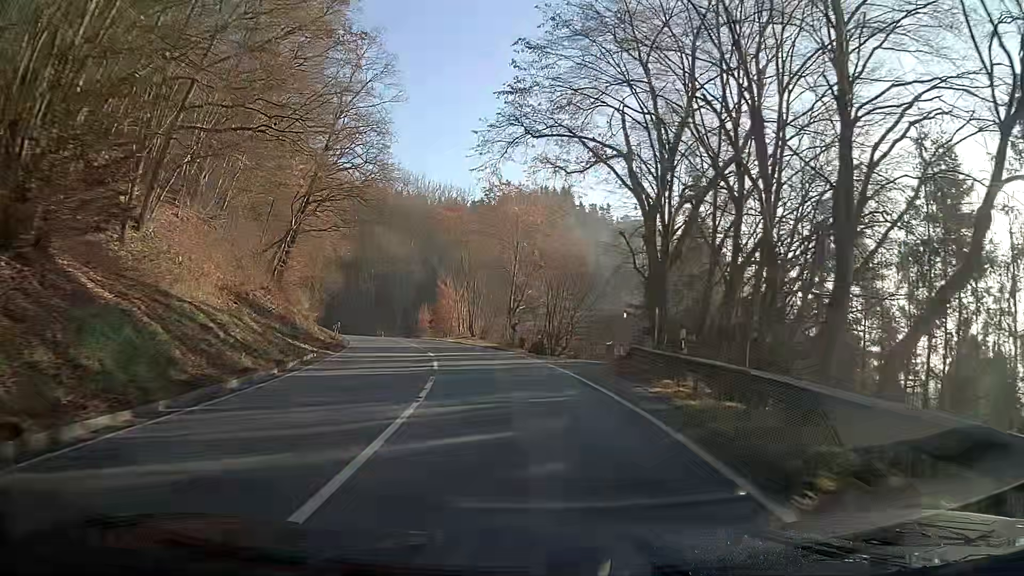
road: secondary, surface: asphalt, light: Day
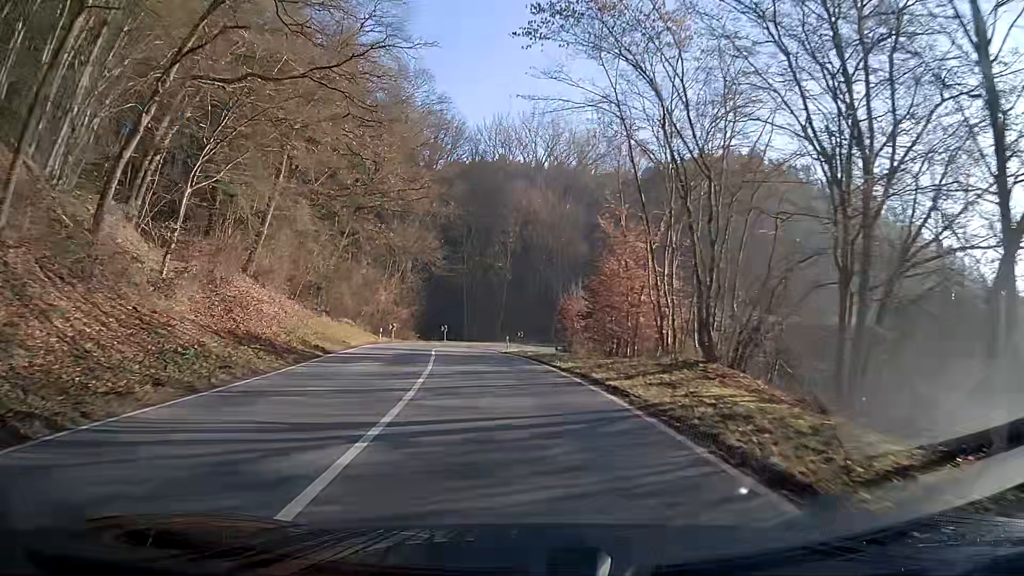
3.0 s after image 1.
(-4.6, +36.5) m; -15°
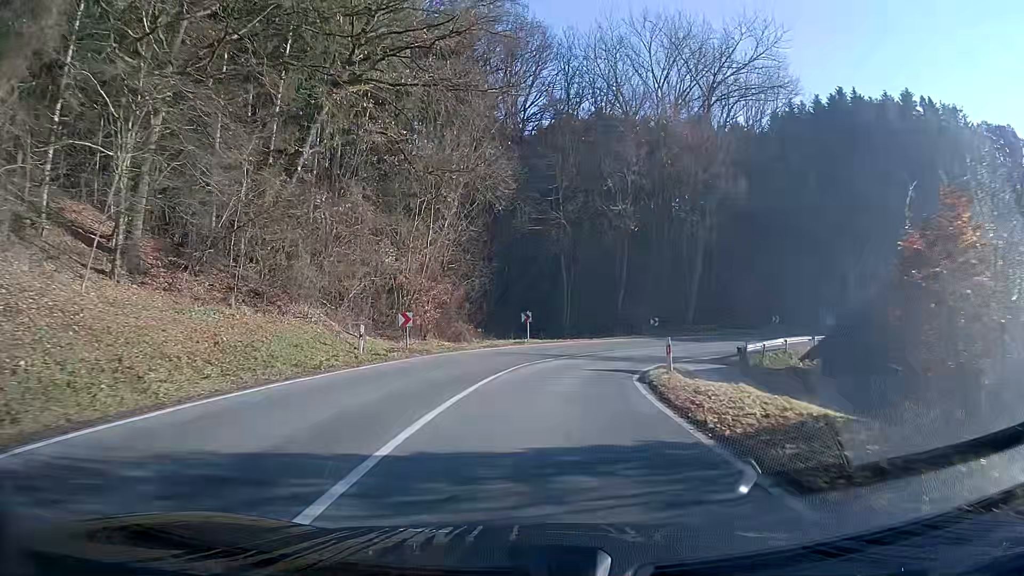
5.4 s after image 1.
(-2.0, +27.8) m; -6°
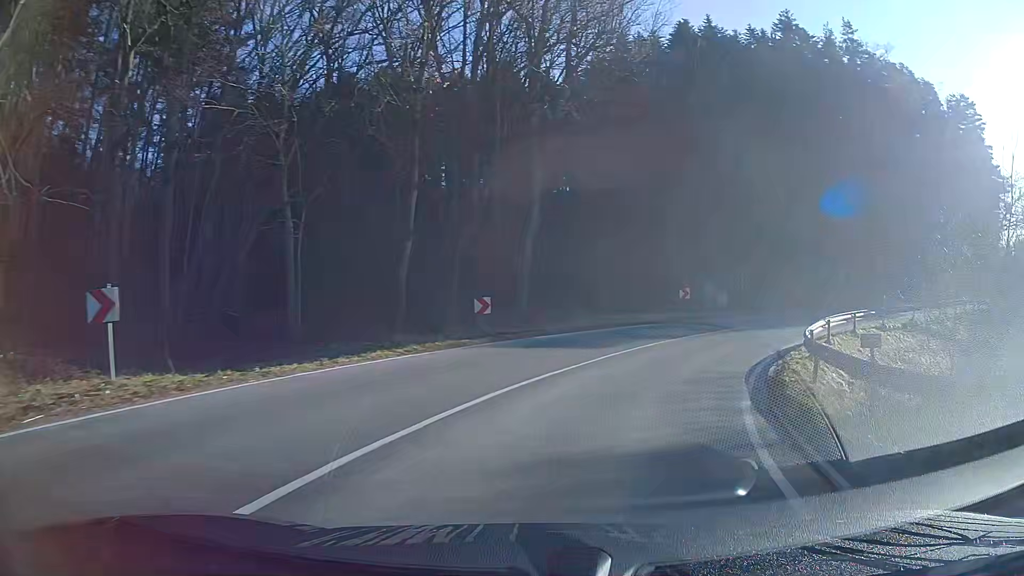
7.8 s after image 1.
(+3.6, +25.0) m; +23°
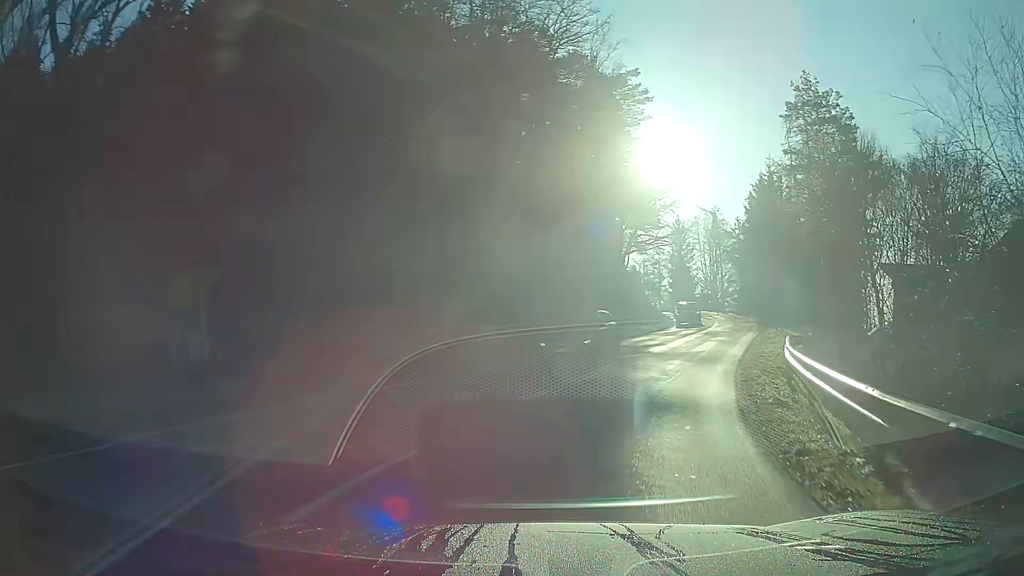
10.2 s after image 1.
(+8.5, +24.2) m; +39°
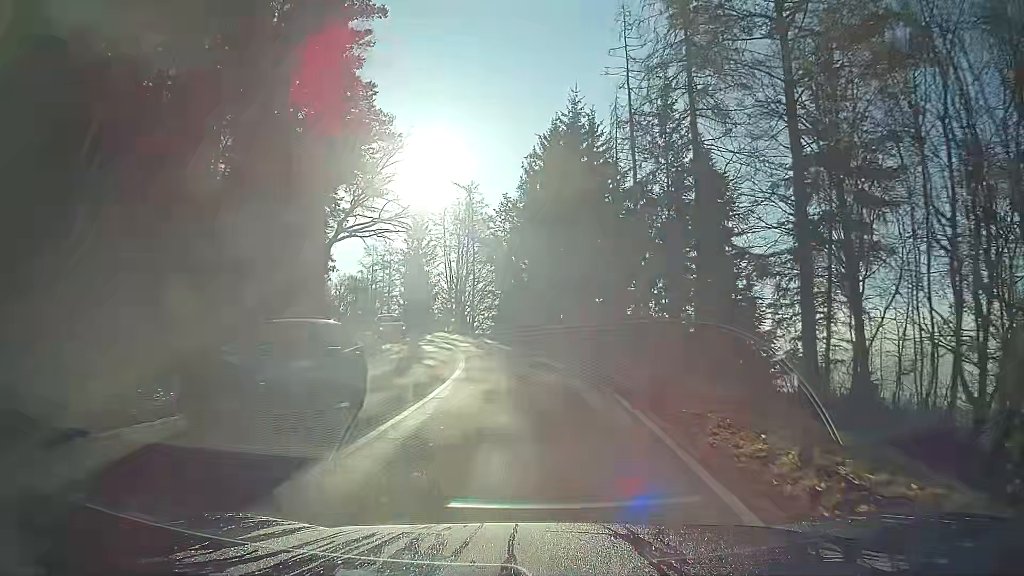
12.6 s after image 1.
(+5.6, +27.7) m; +16°
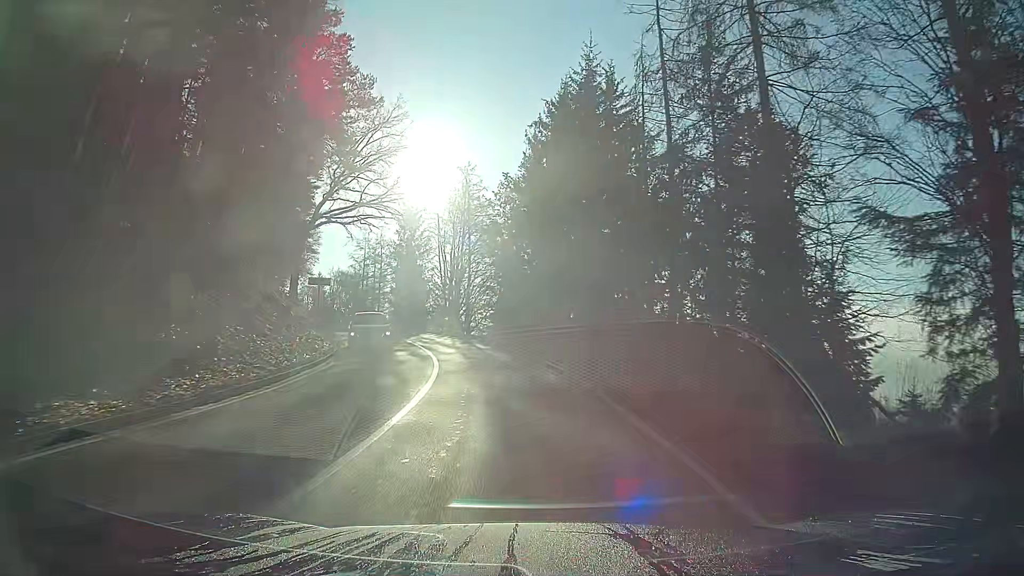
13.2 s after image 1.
(0.0, +7.3) m; 0°
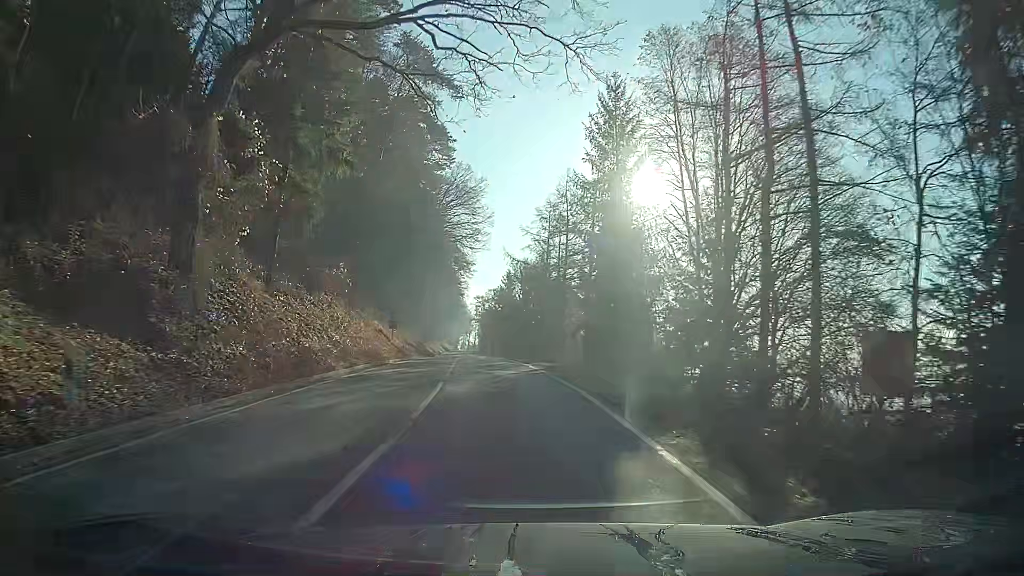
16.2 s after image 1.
(-6.2, +36.7) m; -19°
